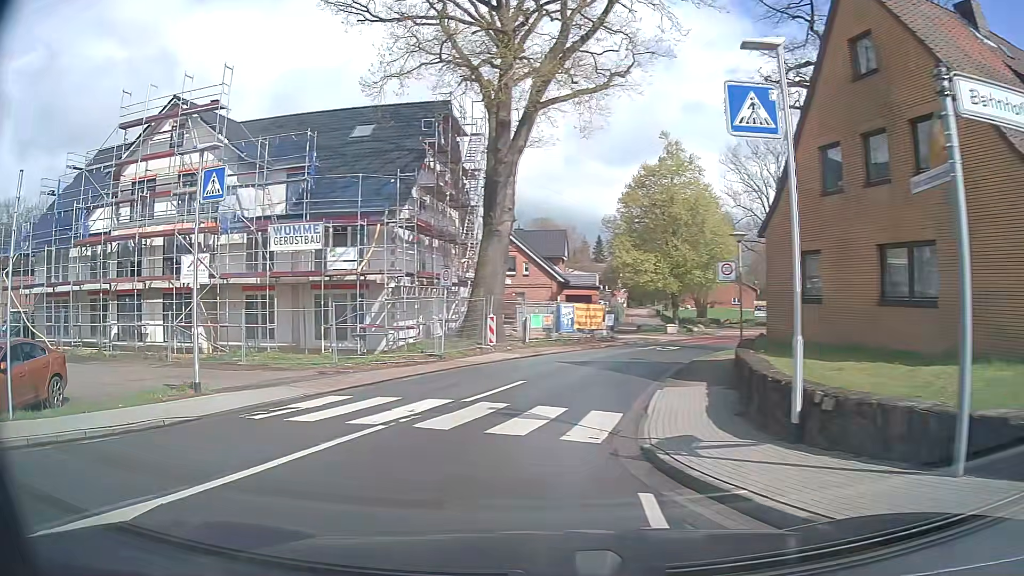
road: tertiary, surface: asphalt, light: Day
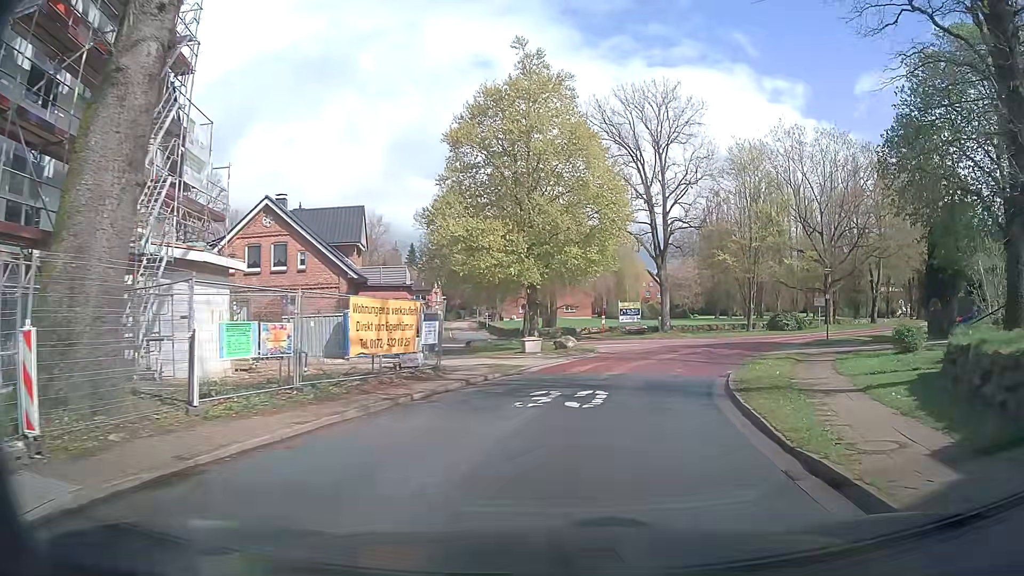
(+0.8, +20.2) m; +13°
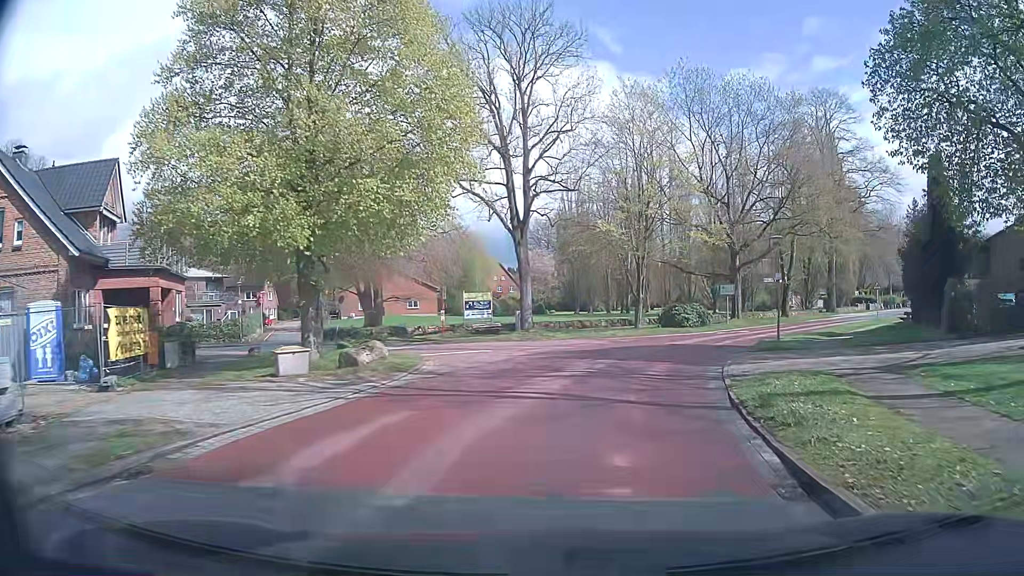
(+2.0, +13.7) m; +14°
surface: paving_stones
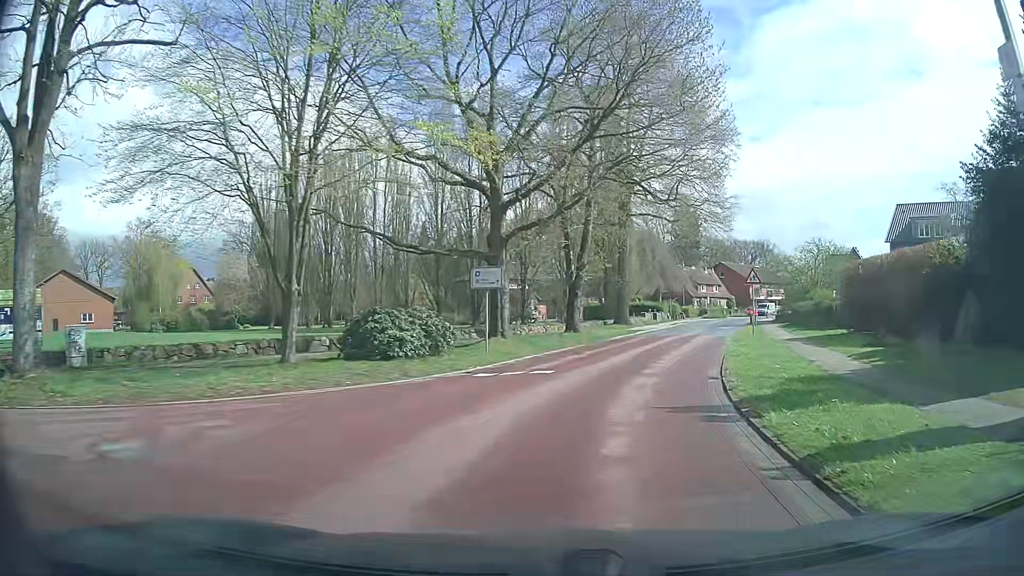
(+4.5, +23.8) m; +23°
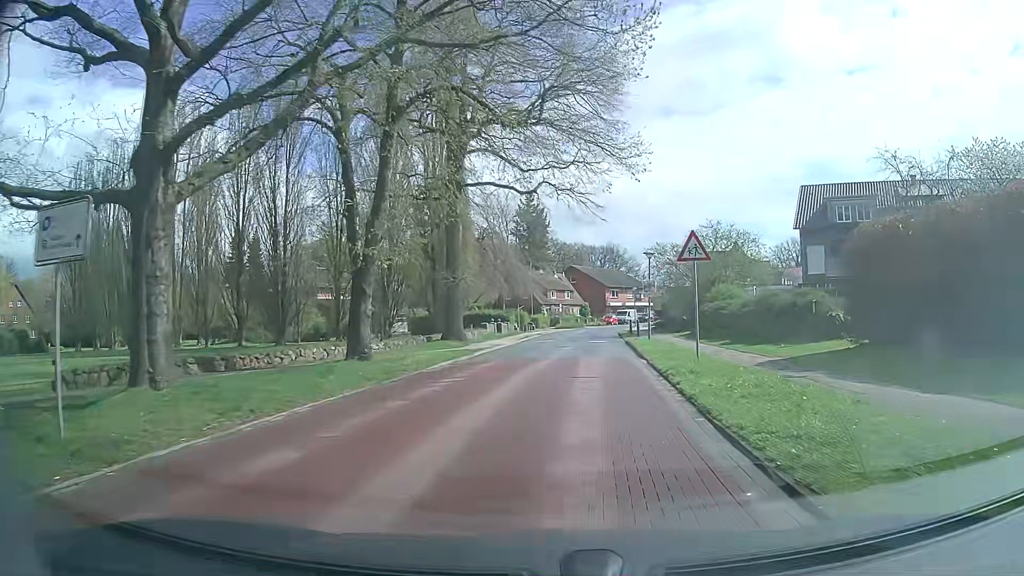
(+2.2, +14.6) m; +15°
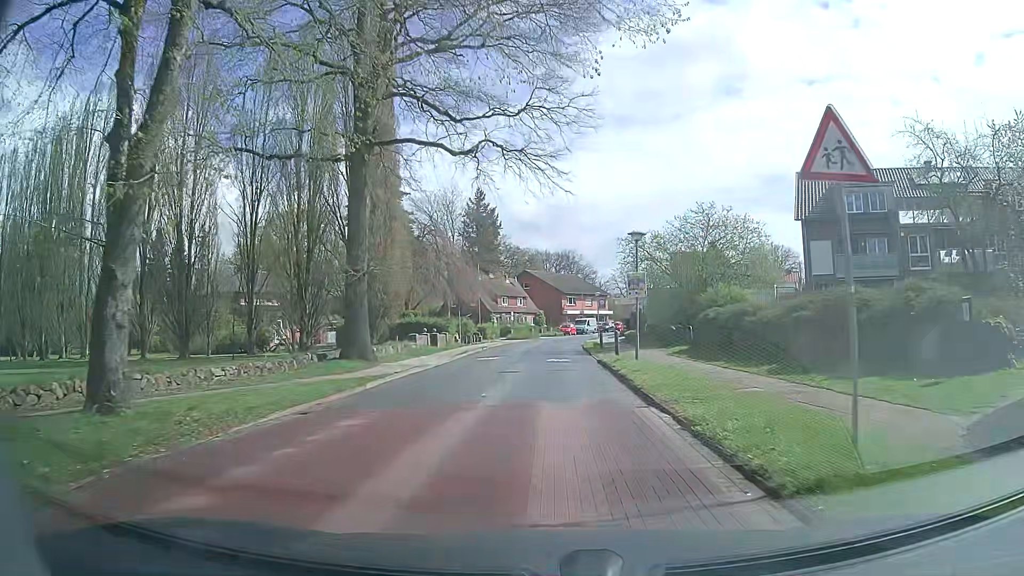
(+0.3, +10.3) m; +3°
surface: asphalt
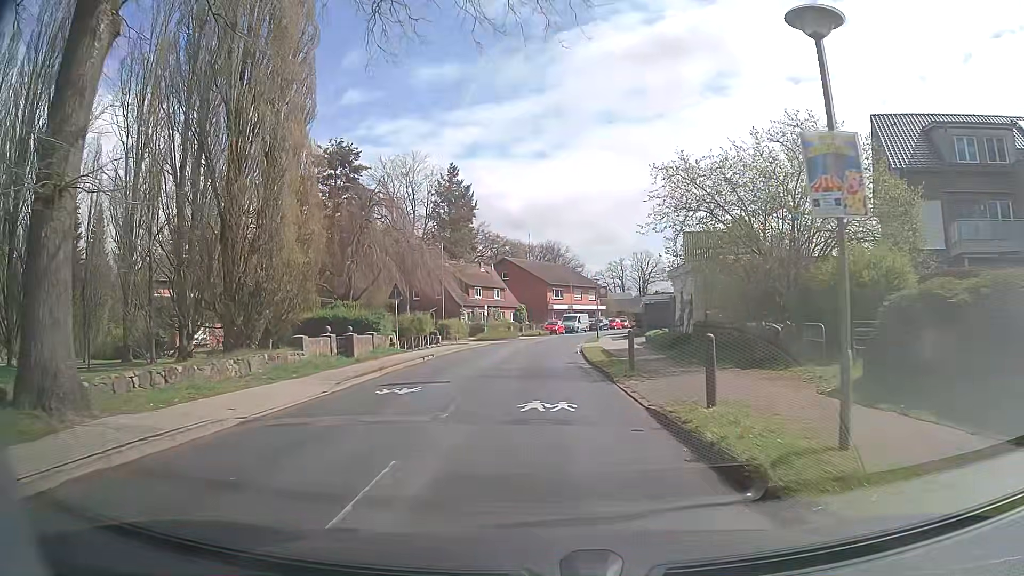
(+0.3, +16.1) m; +1°
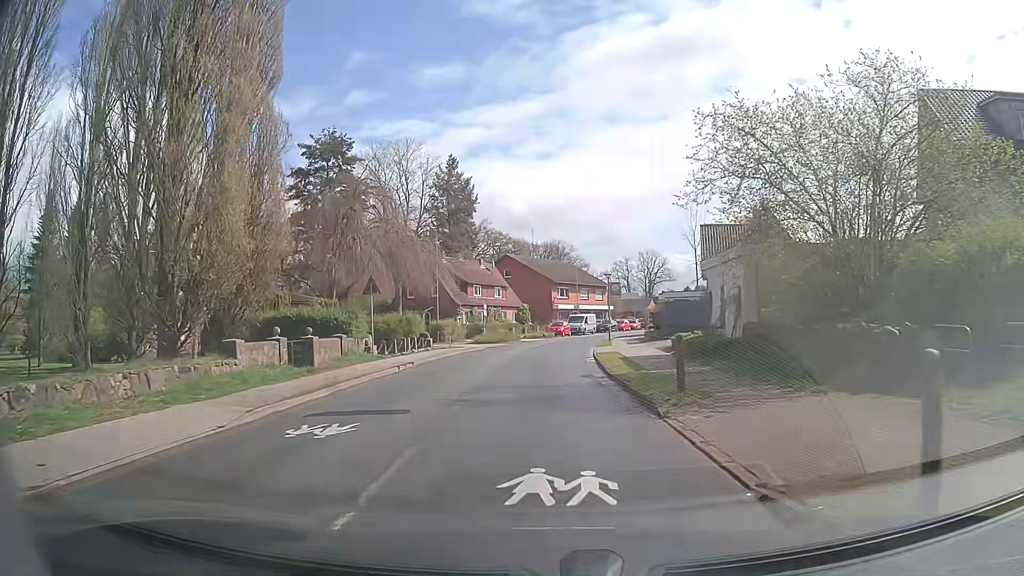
(0.0, +5.4) m; 0°
(0, +10) (0, +20) (+1, +30) (+2, +40) (+3, +50) (+6, +59) (+9, +69) (+13, +78) (+16, +88) (+20, +97) m
